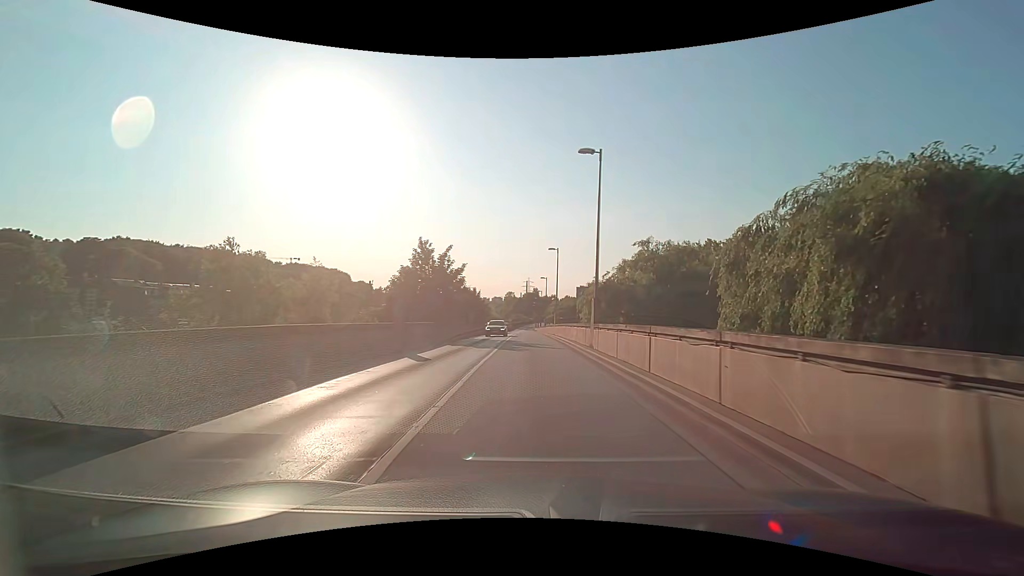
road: secondary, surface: asphalt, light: Day
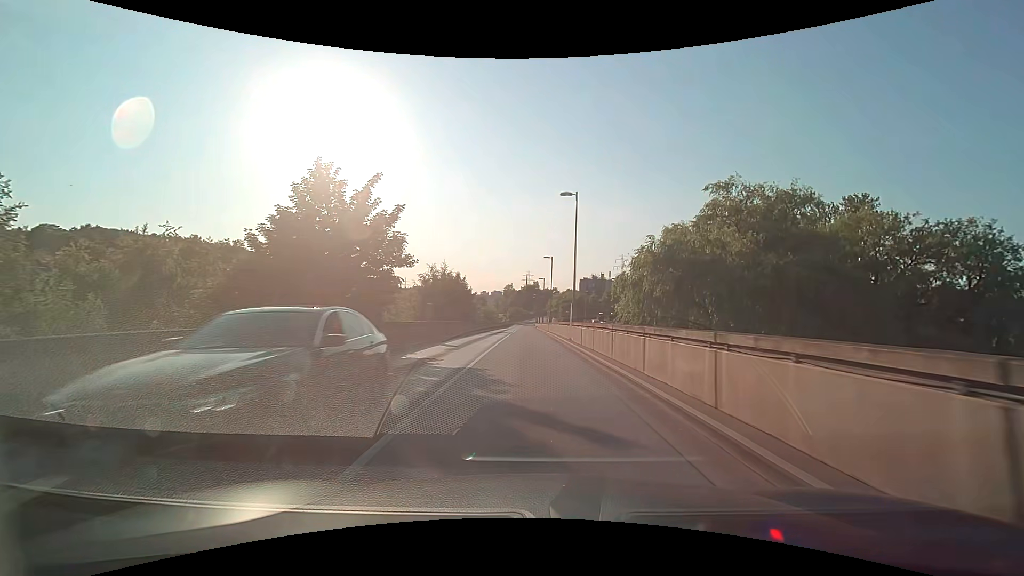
(-0.2, +20.6) m; 0°
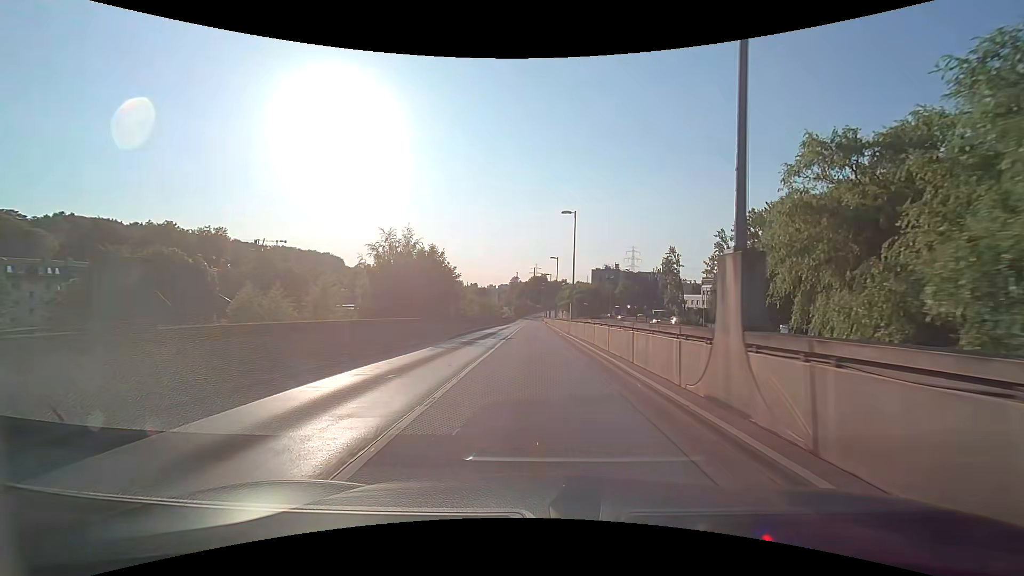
(-0.2, +22.3) m; -1°
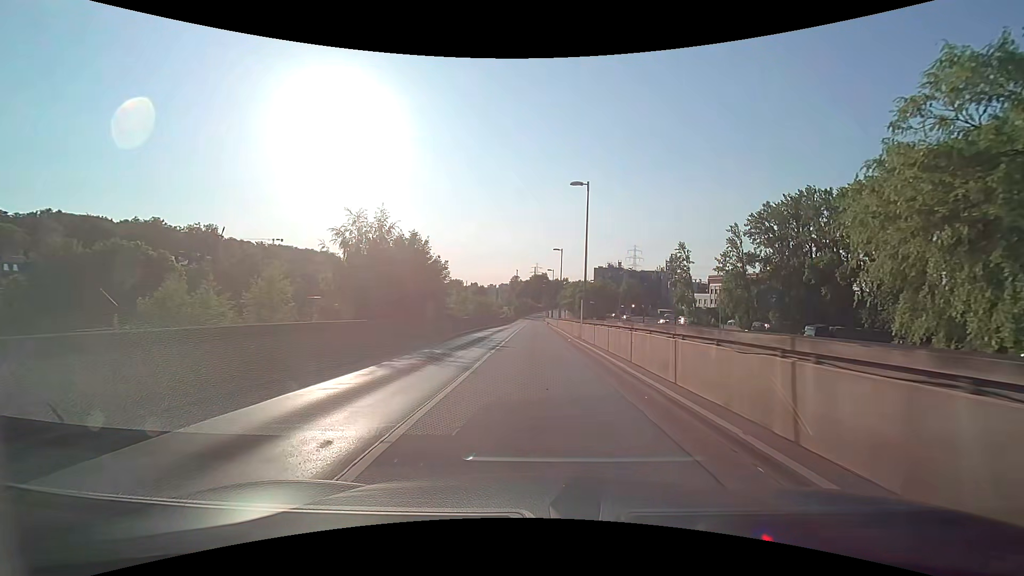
(0.0, +7.6) m; 0°
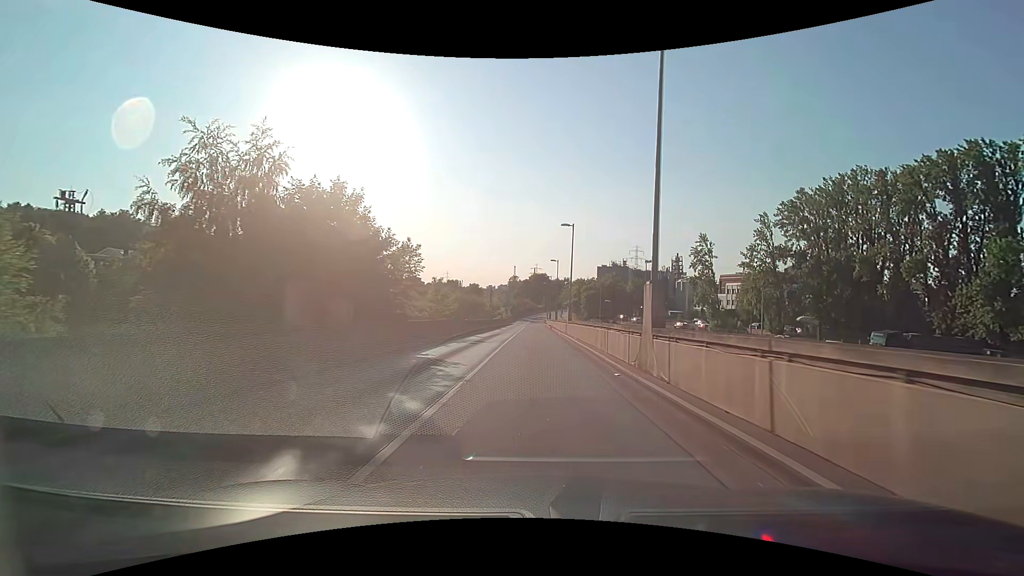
(0.0, +15.5) m; 0°
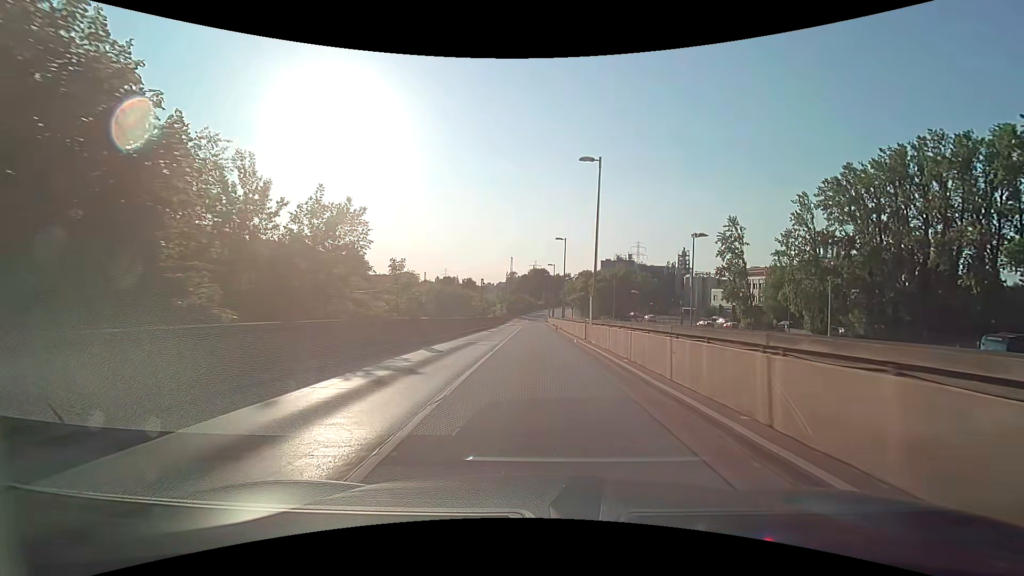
(0.0, +15.7) m; 0°
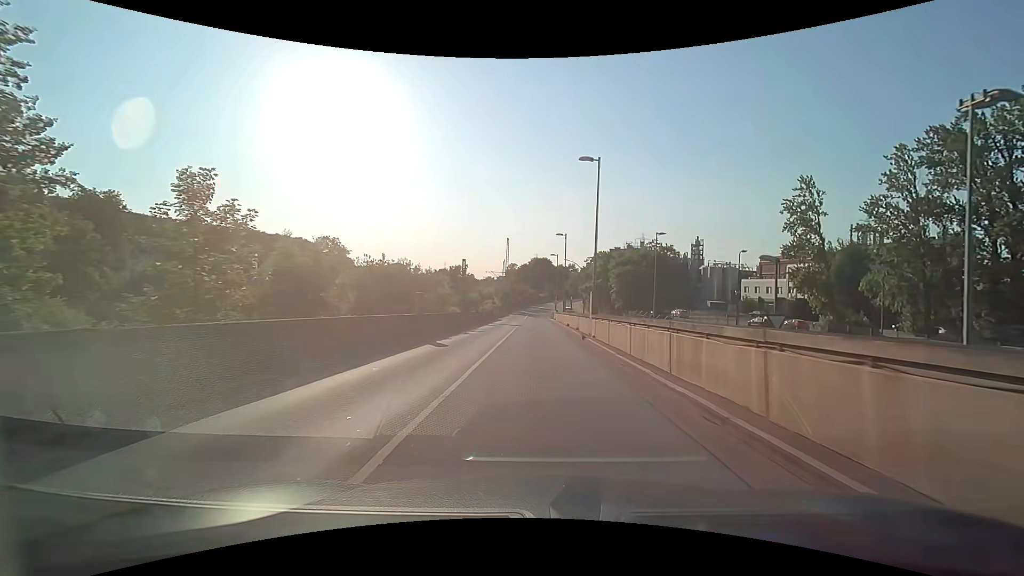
(0.0, +23.1) m; 0°
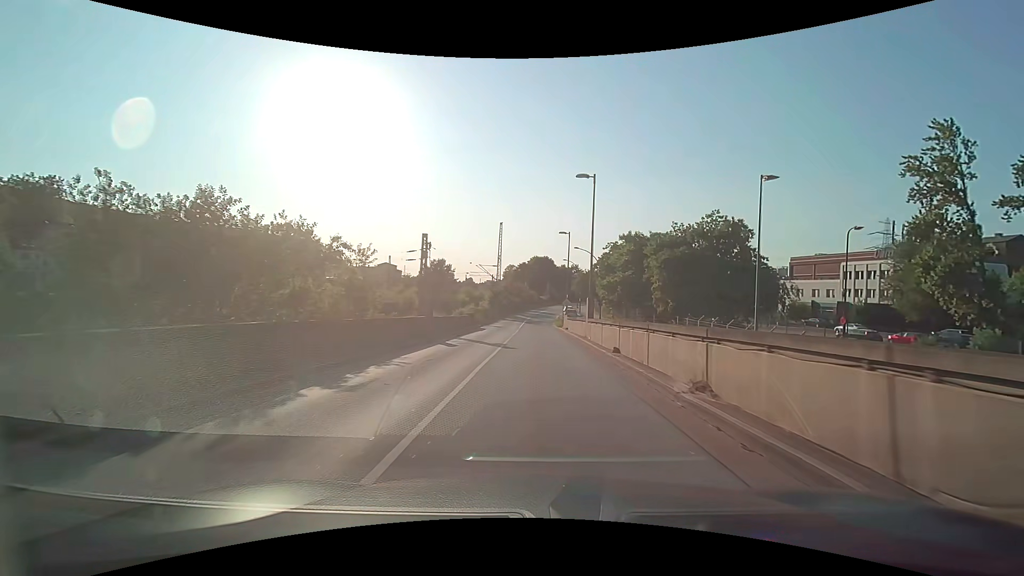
(0.0, +21.9) m; 0°
(0, +10) (0, +20) (0, +30) (0, +40) (+1, +50) (+1, +60) (+1, +70) (+2, +80) (+3, +90) (+4, +100) m
